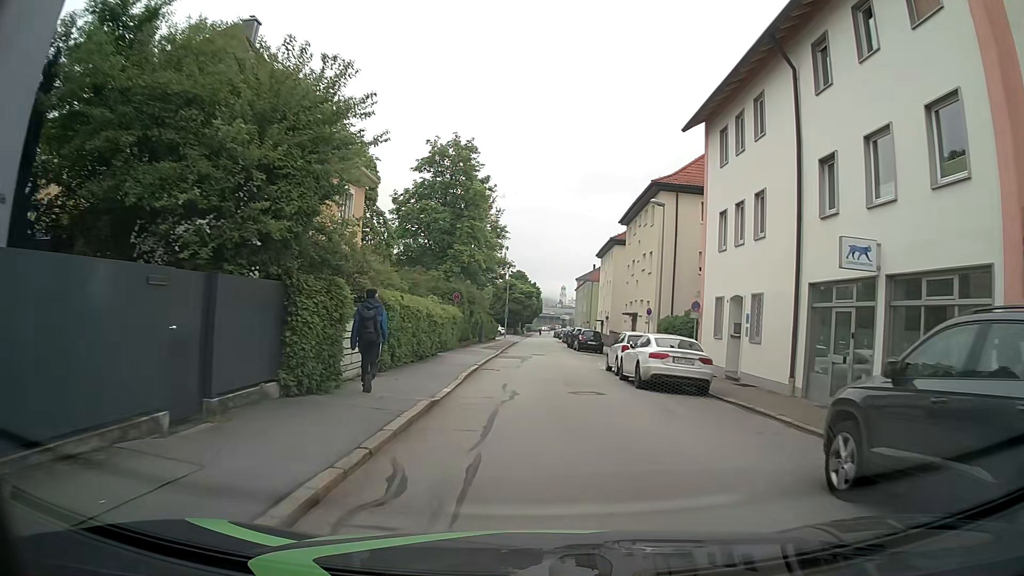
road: residential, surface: asphalt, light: Day
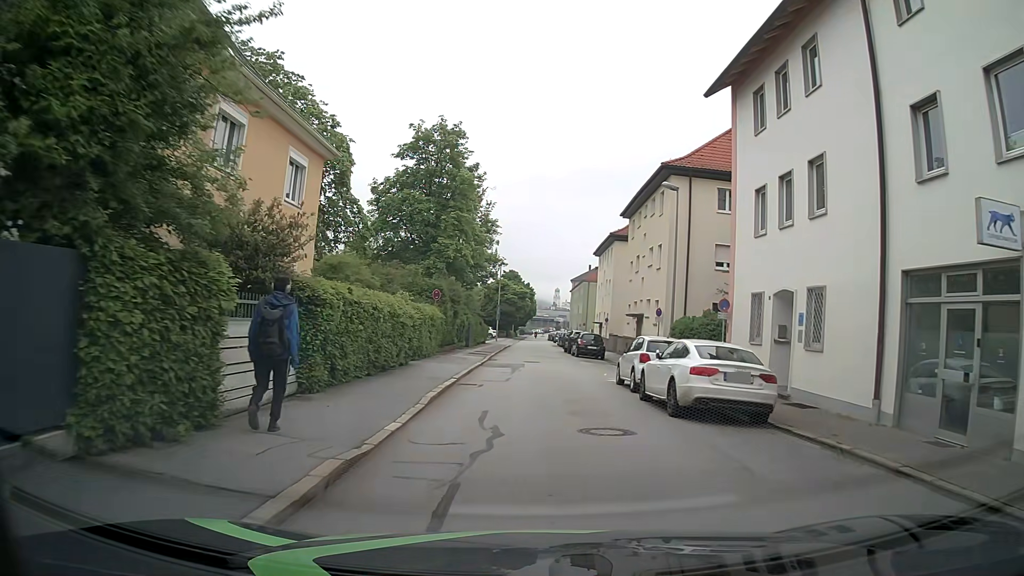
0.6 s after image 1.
(+0.1, +4.8) m; +1°
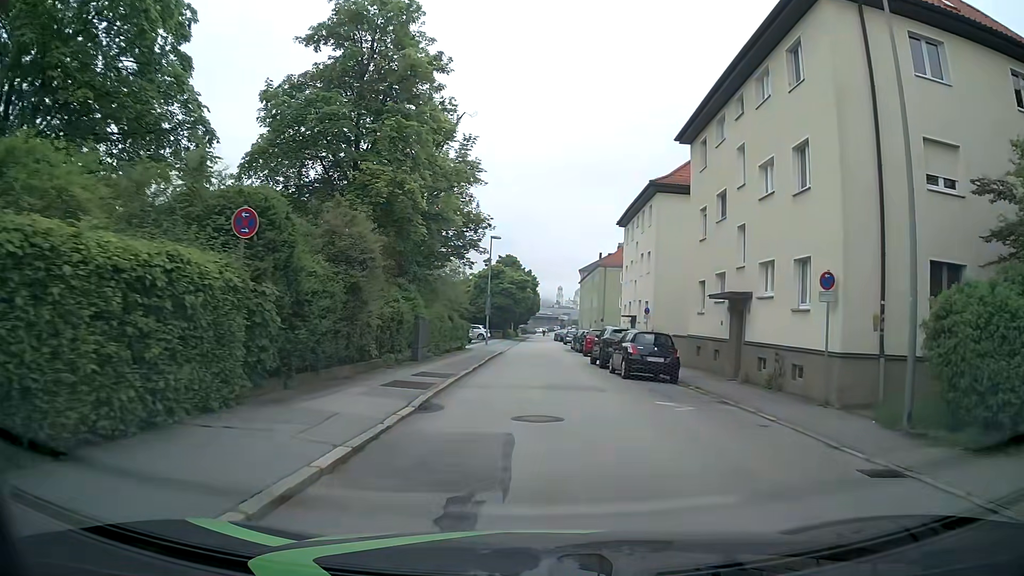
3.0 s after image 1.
(-0.1, +19.3) m; -1°
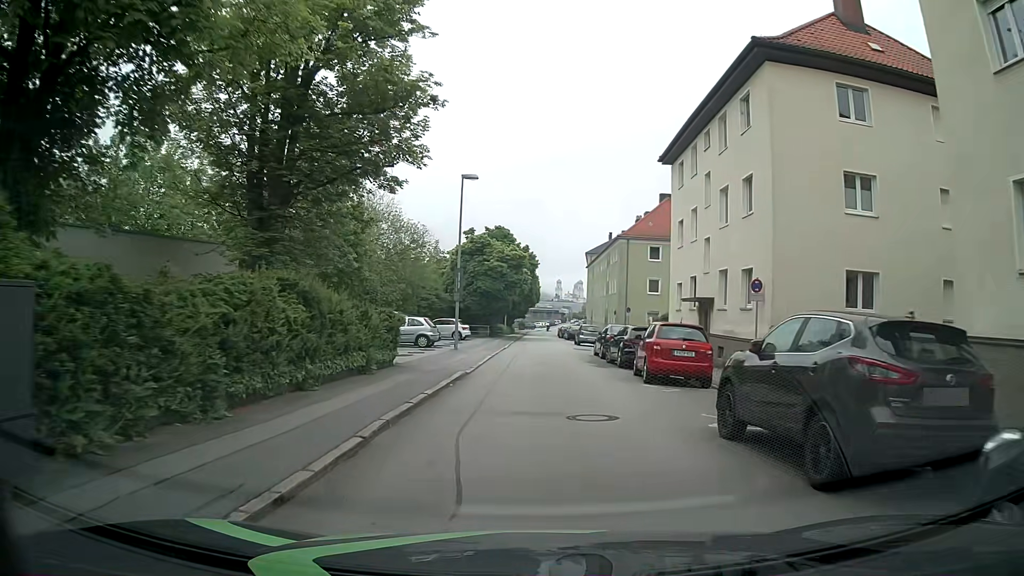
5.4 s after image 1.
(+0.2, +19.5) m; +1°
